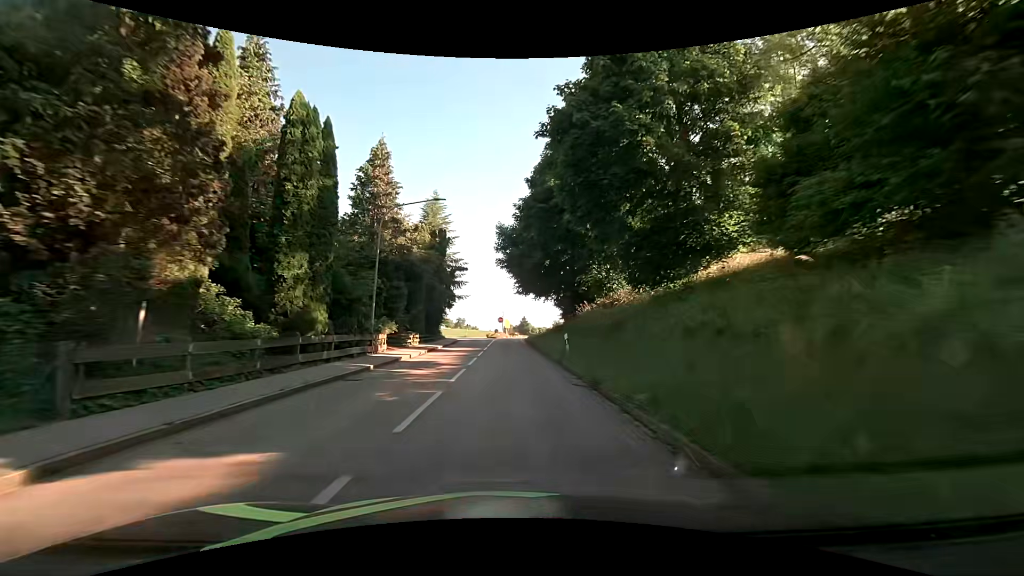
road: tertiary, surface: asphalt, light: Day
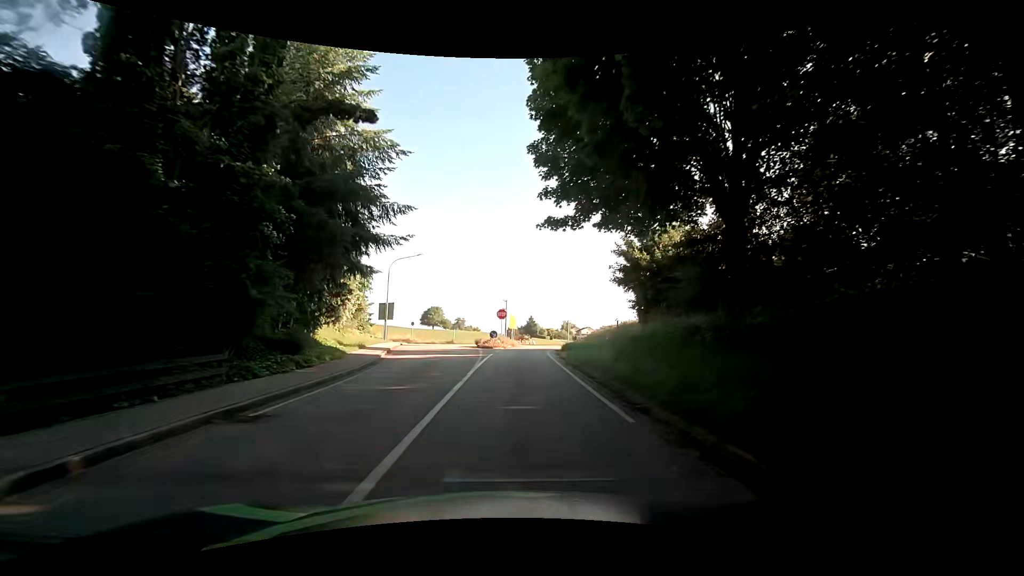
(-0.1, +34.2) m; 0°
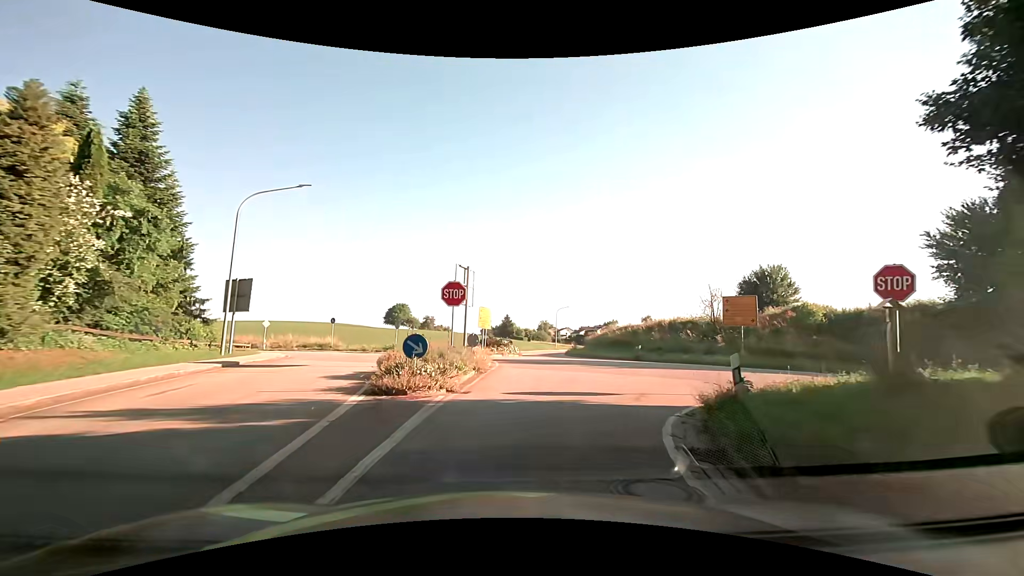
(+0.5, +24.6) m; +3°
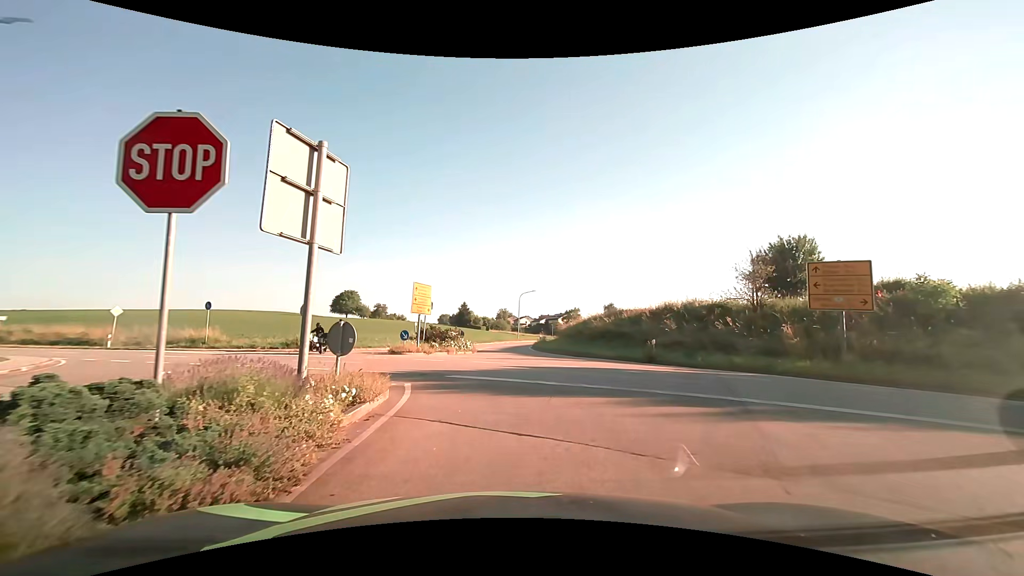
(+0.6, +13.0) m; +5°
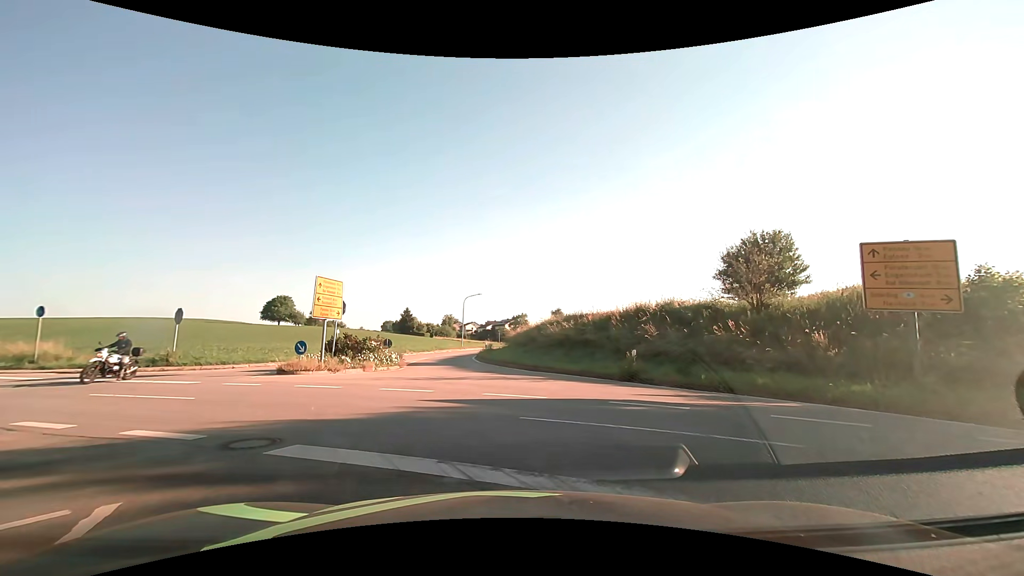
(+0.3, +6.3) m; +6°
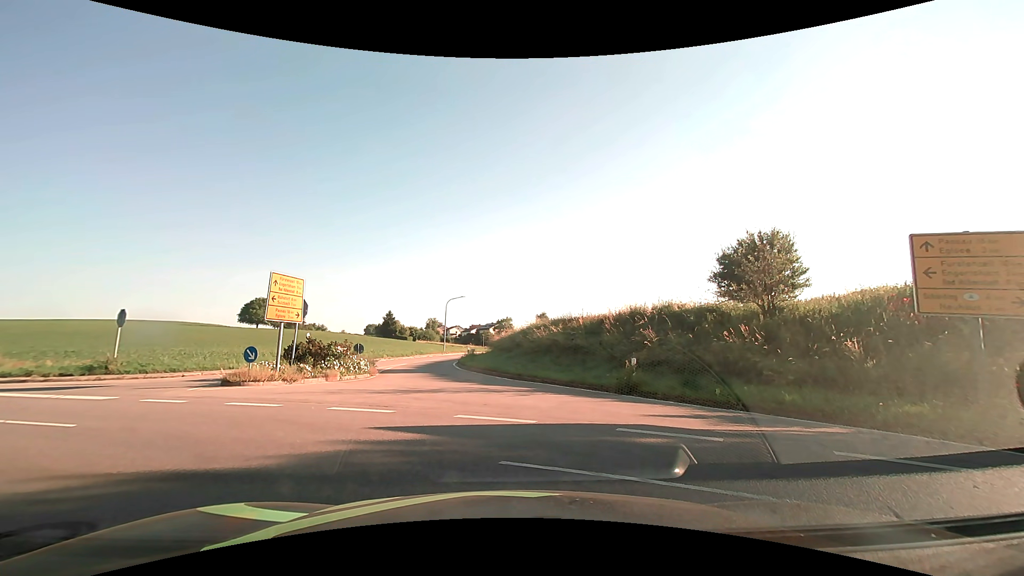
(0.0, +2.3) m; +1°
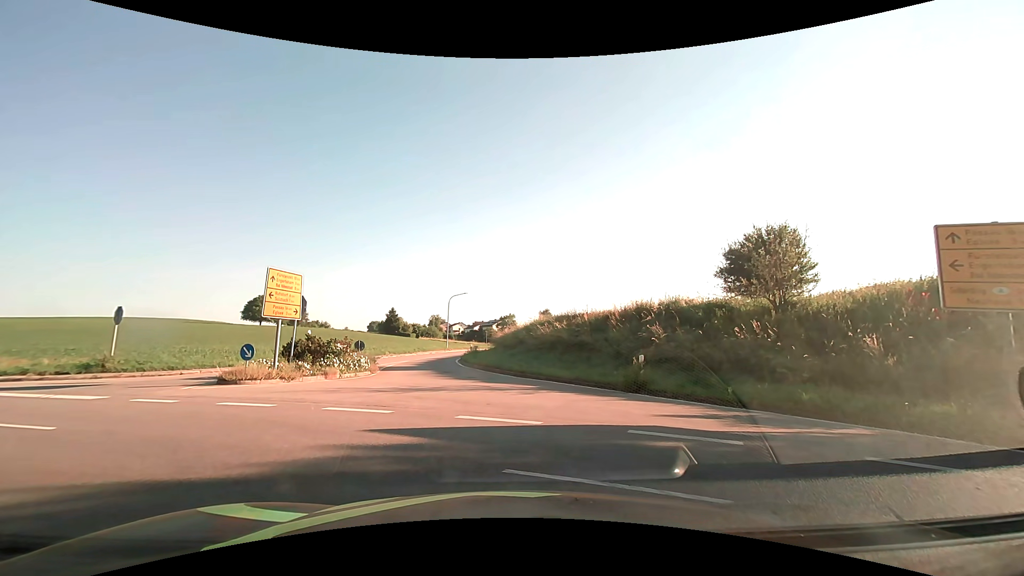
(0.0, +0.5) m; 0°
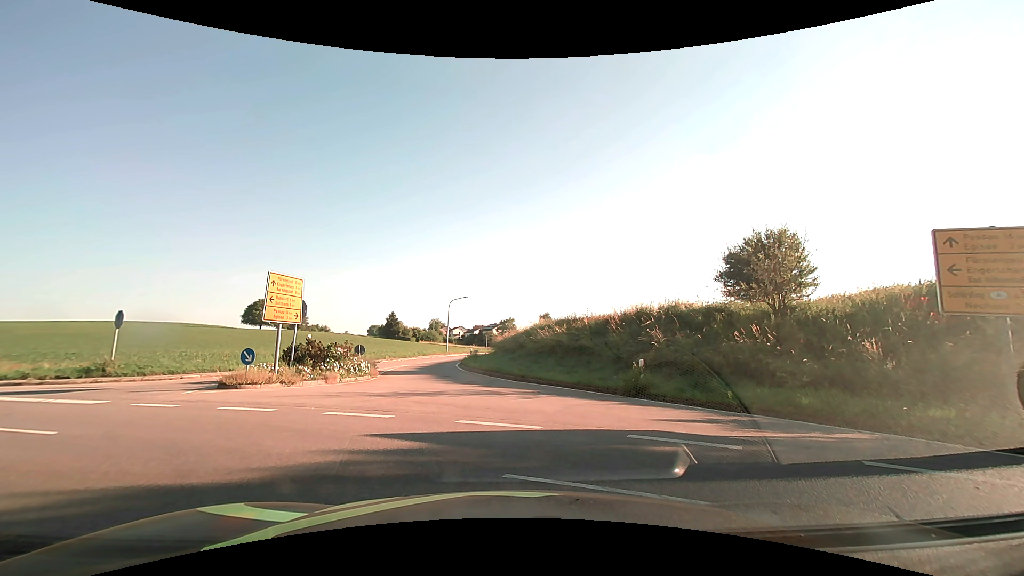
(0.0, +0.1) m; 0°
(-3, +9) (-12, +15) (-21, +19) (-30, +22) (-39, +26) (-49, +30) (-58, +33) (-67, +37) (-77, +40) (-86, +43) m
